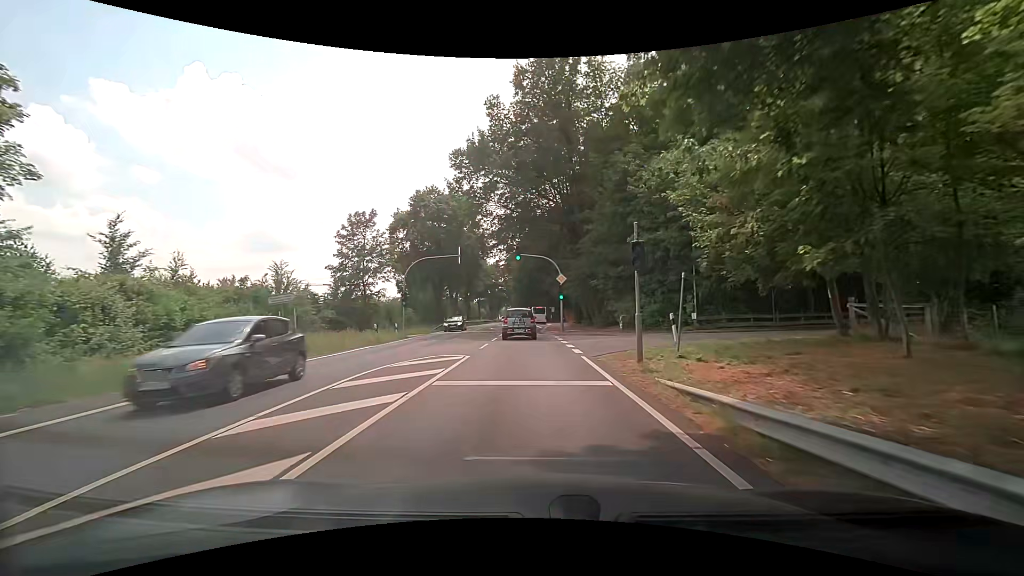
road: primary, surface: asphalt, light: Day
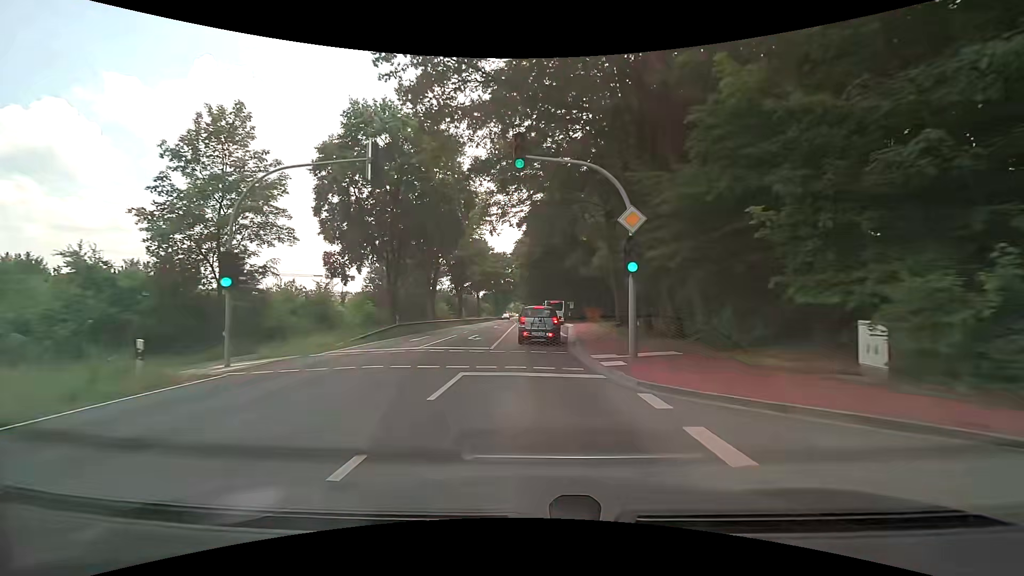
(-0.5, +23.6) m; -2°
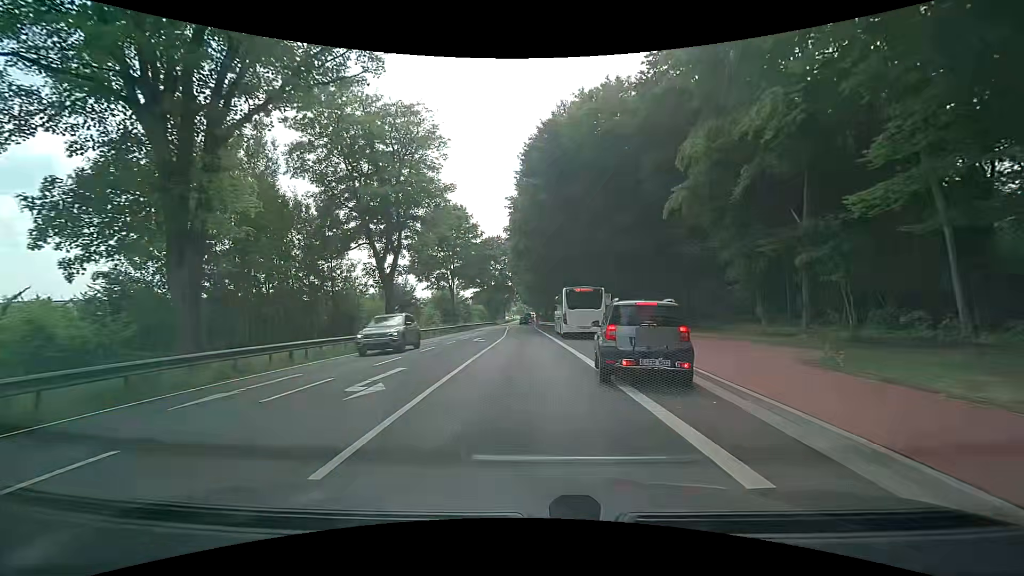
(+0.1, +35.6) m; 0°
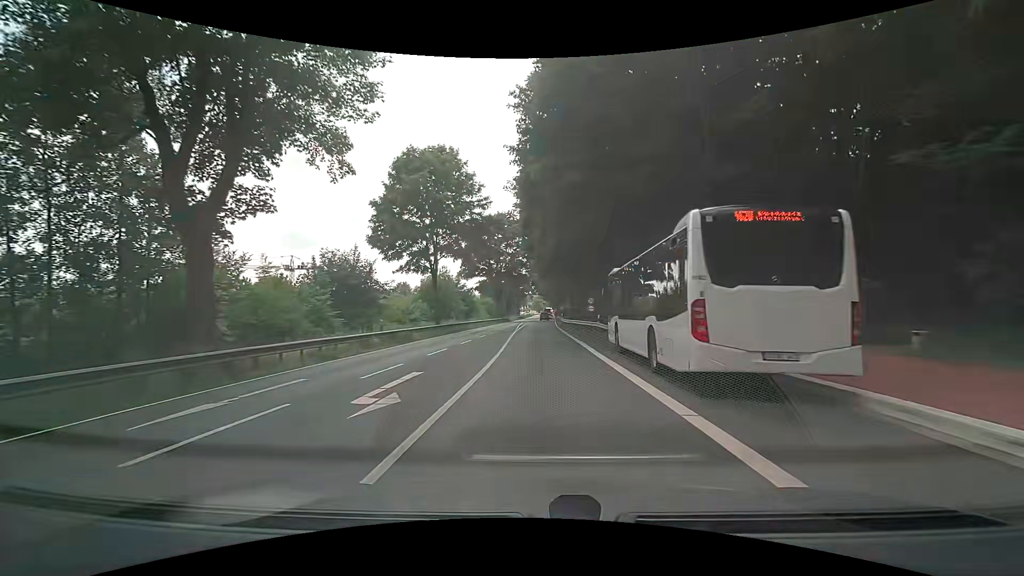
(-0.7, +21.9) m; -3°
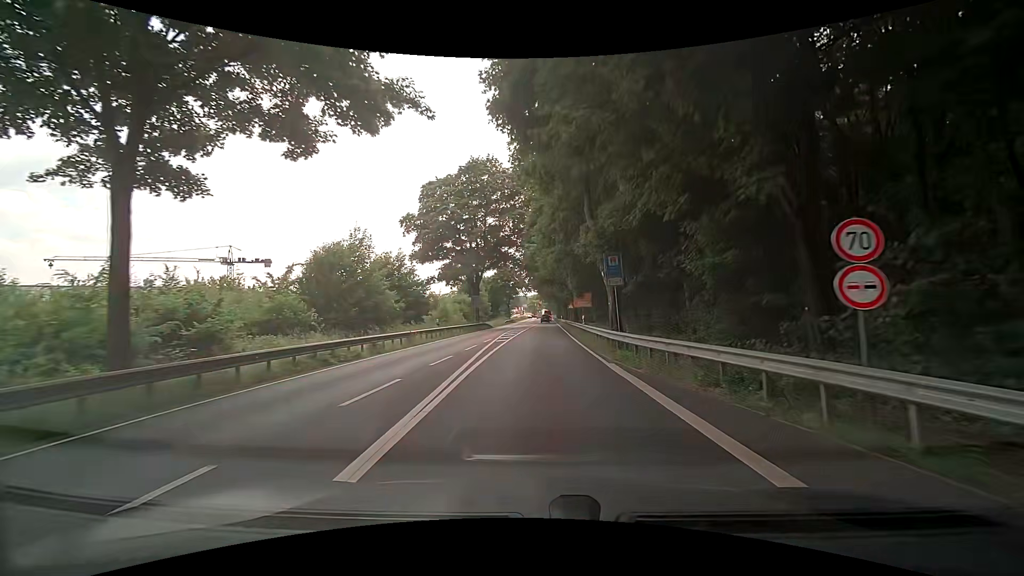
(-0.1, +33.3) m; 0°
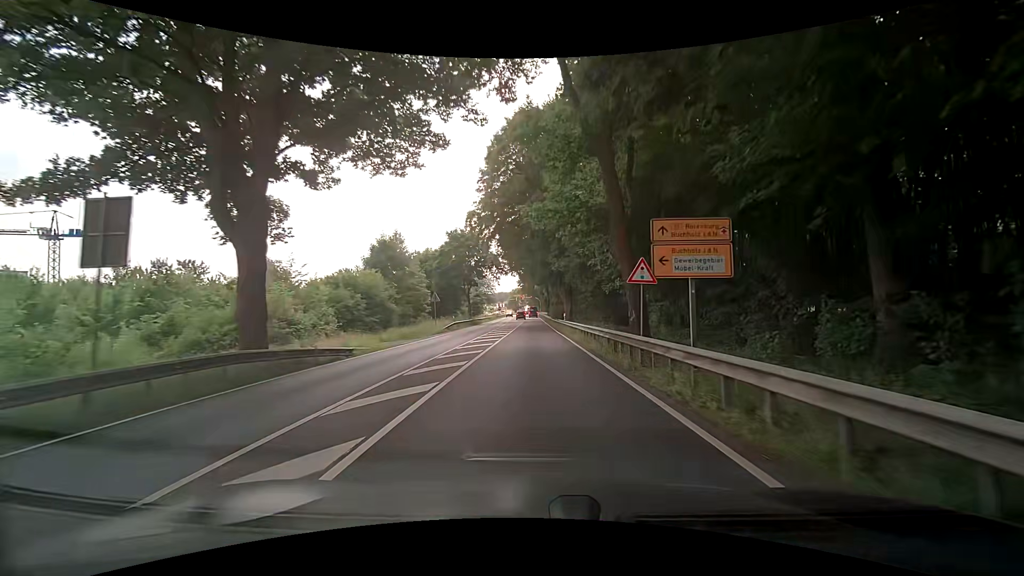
(+1.2, +46.7) m; +2°
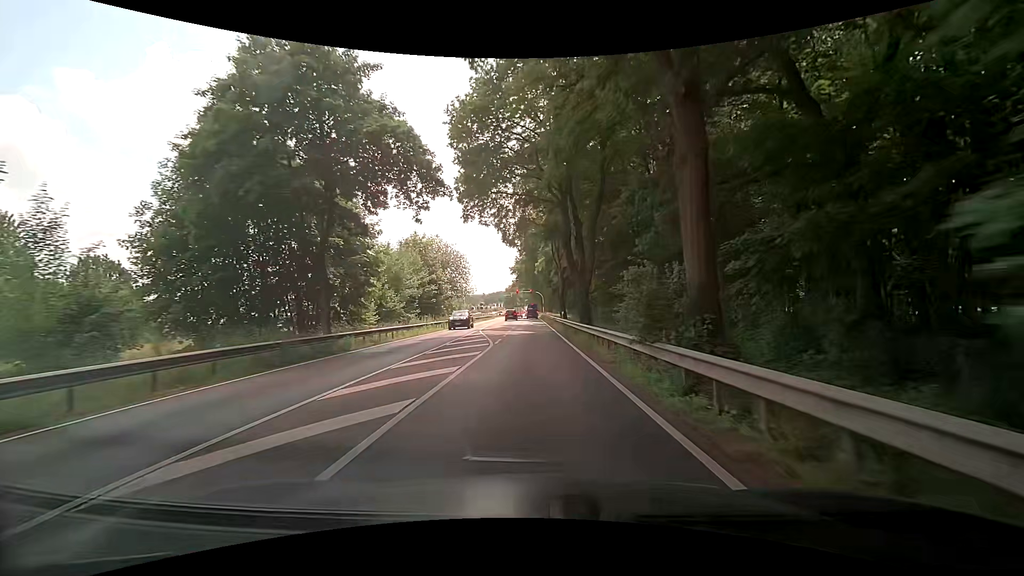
(0.0, +48.7) m; 0°
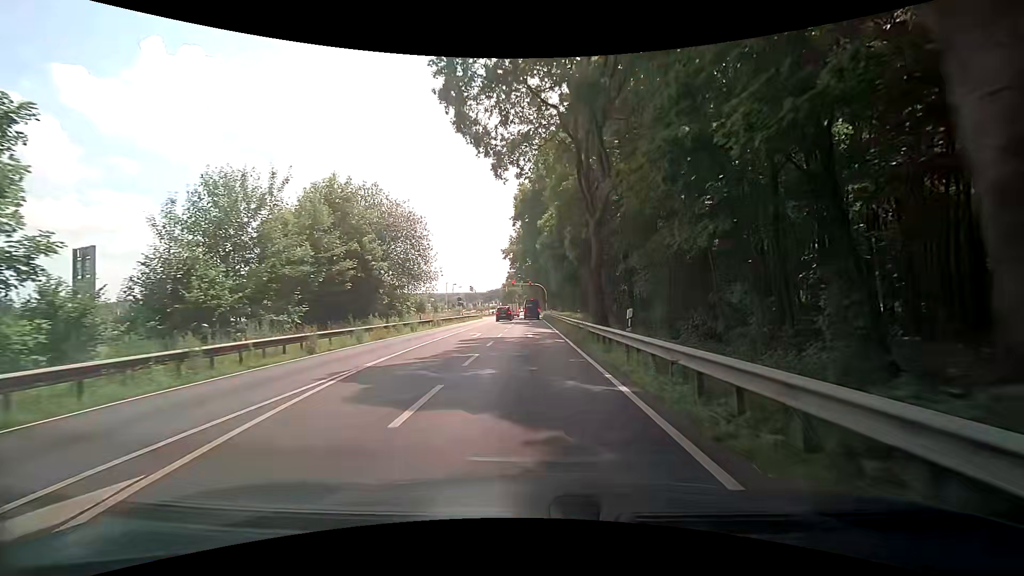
(-0.1, +27.1) m; 0°
